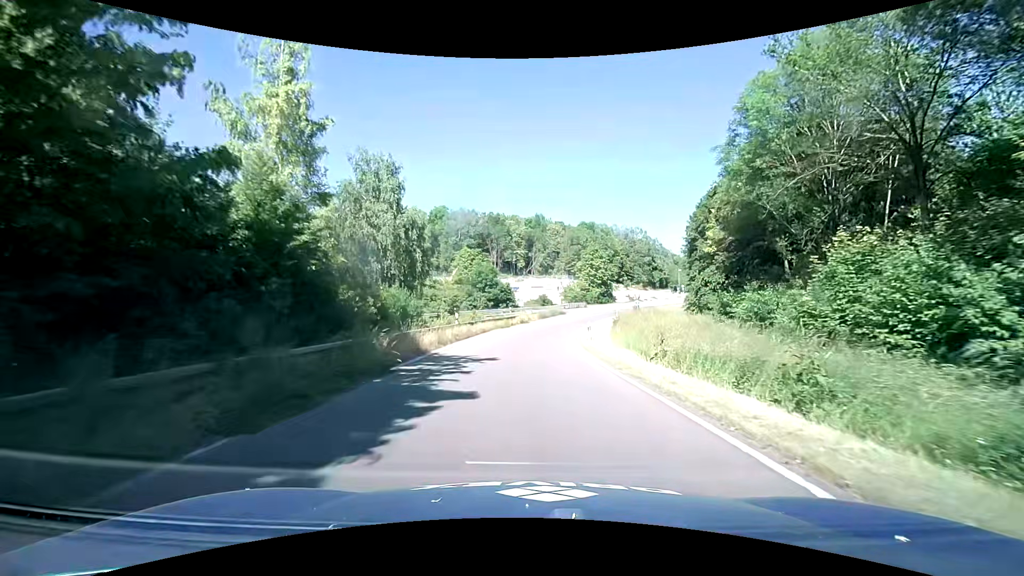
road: trunk_link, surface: asphalt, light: Day
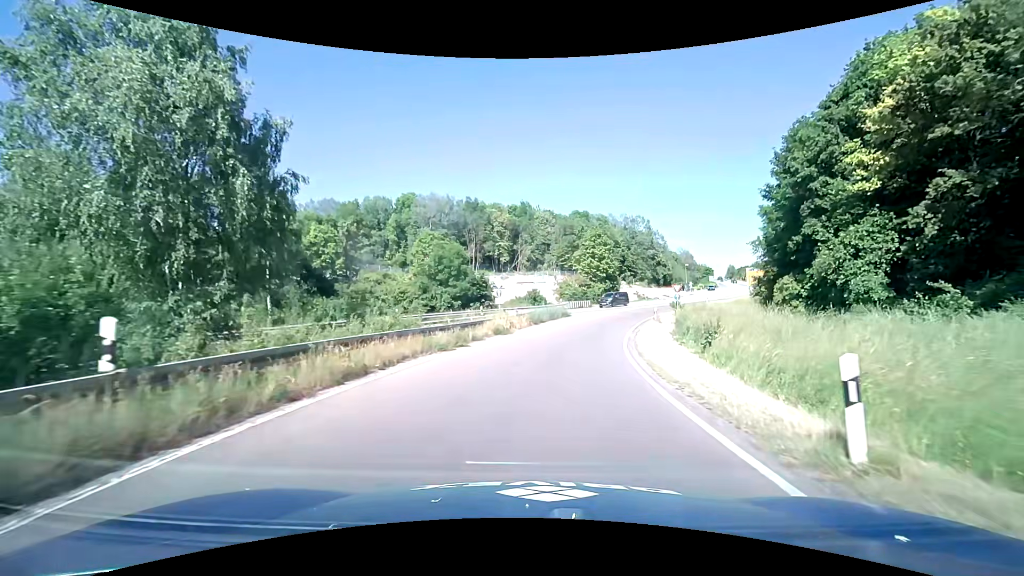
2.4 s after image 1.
(+0.4, +22.8) m; +2°
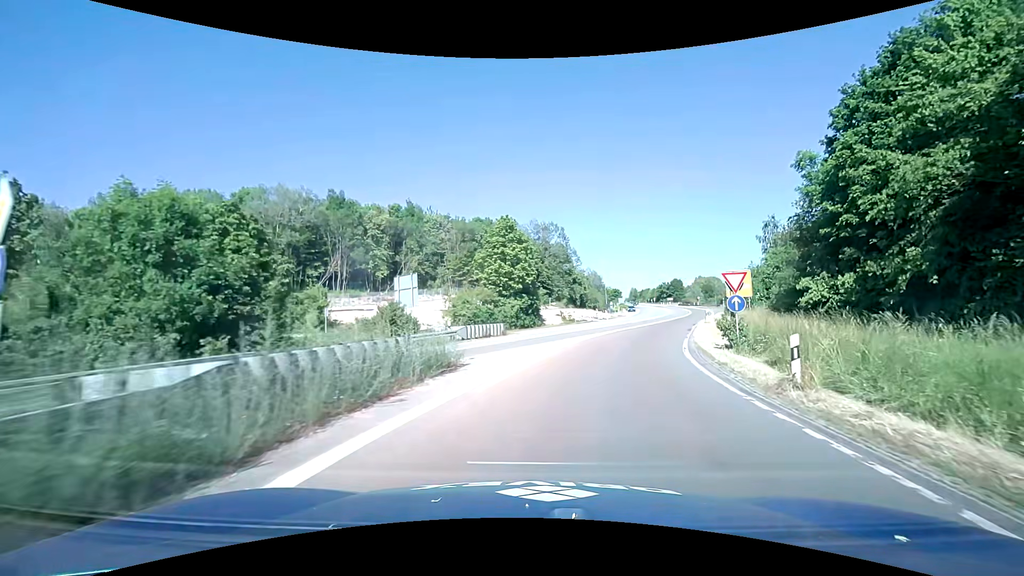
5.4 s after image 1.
(+2.1, +28.8) m; +11°
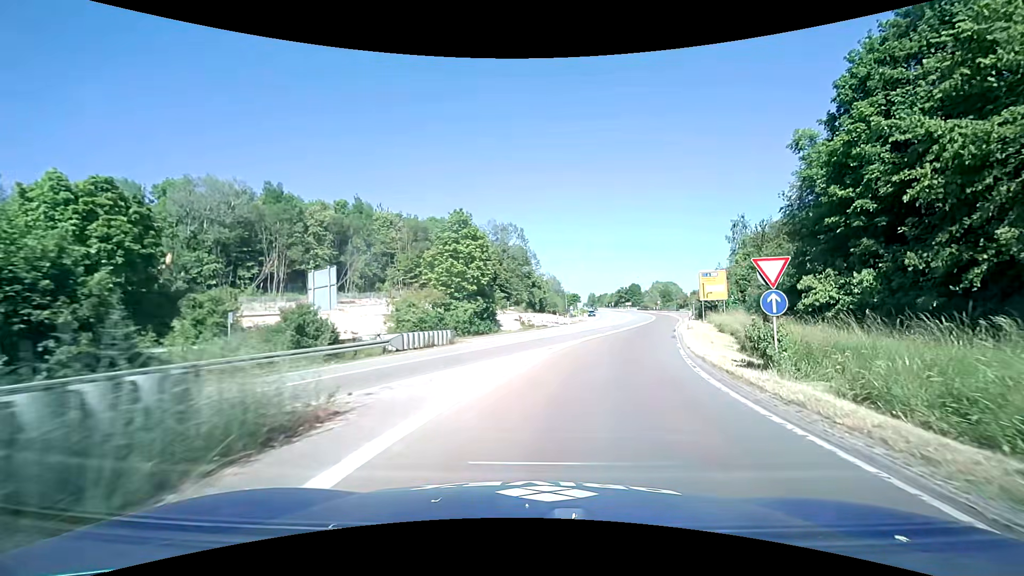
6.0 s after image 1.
(+0.2, +5.9) m; +4°
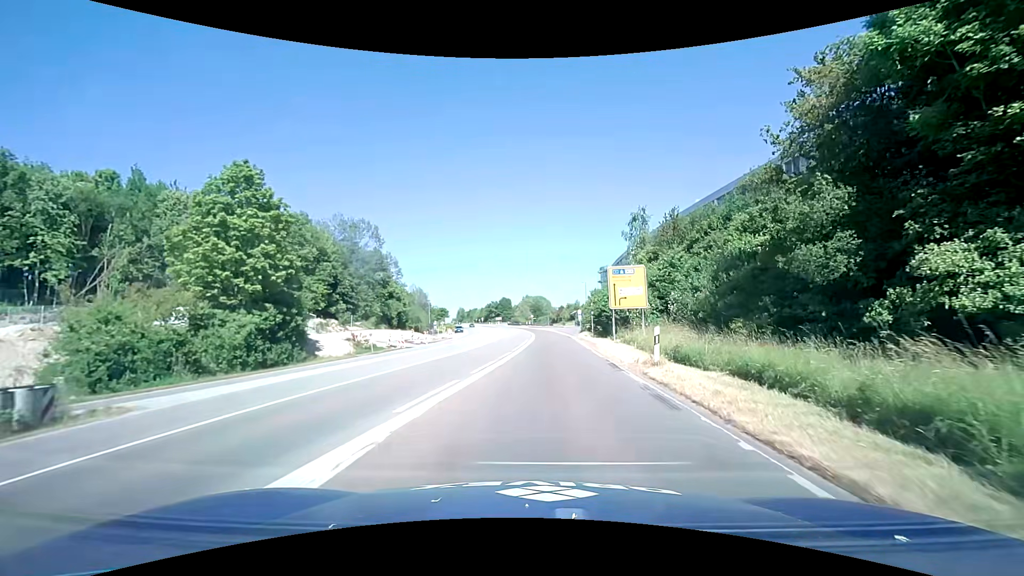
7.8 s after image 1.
(+2.2, +17.5) m; +15°
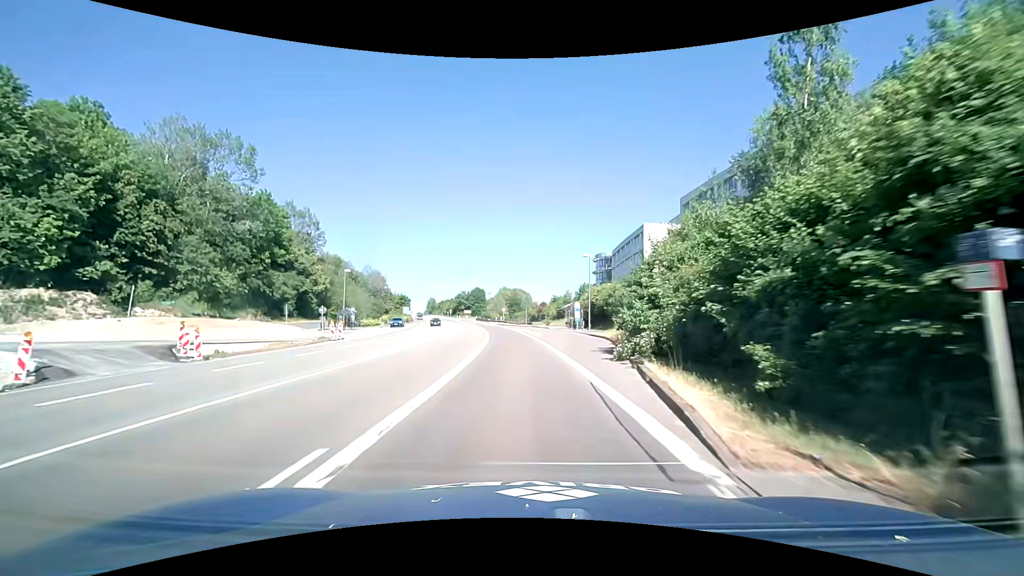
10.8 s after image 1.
(+1.7, +36.6) m; +2°
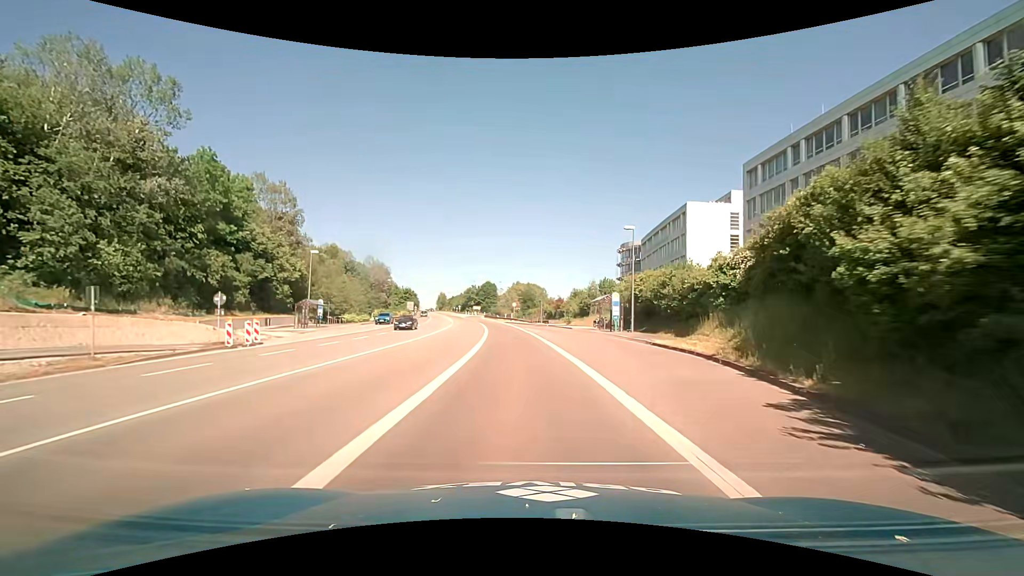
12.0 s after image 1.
(-0.2, +15.4) m; -2°
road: trunk
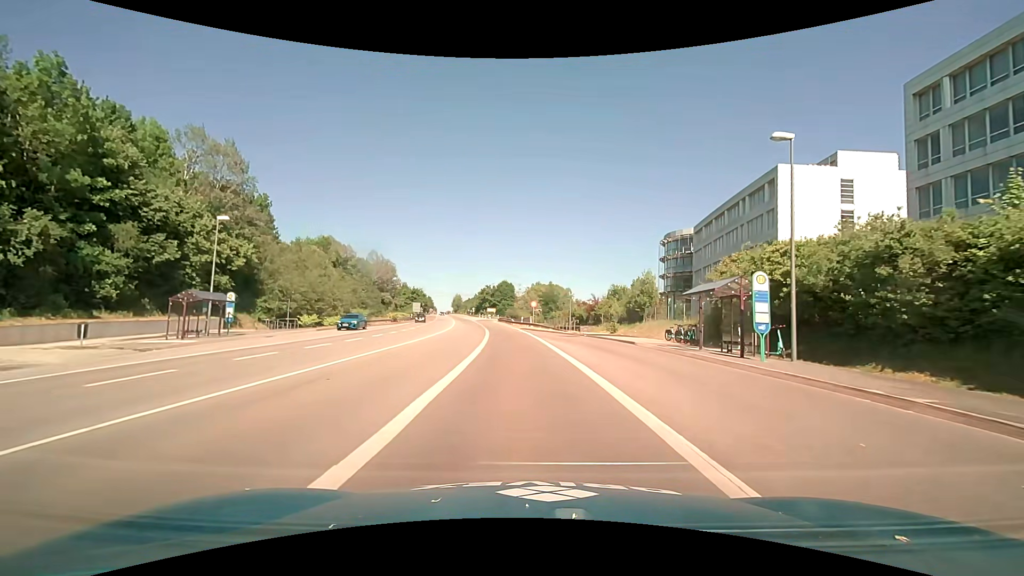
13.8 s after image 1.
(-0.4, +20.0) m; -2°
(0, +10) (0, +20) (-1, +30) (-2, +40) (-2, +50) (-4, +60) (-5, +70) (-8, +79) (-10, +89) (-12, +99) m
